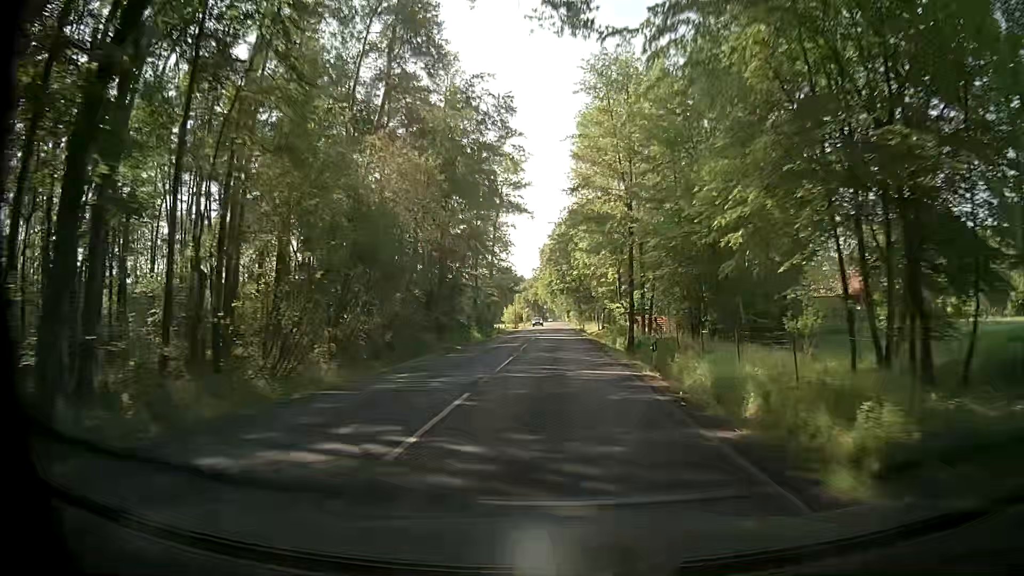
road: secondary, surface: asphalt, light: Day
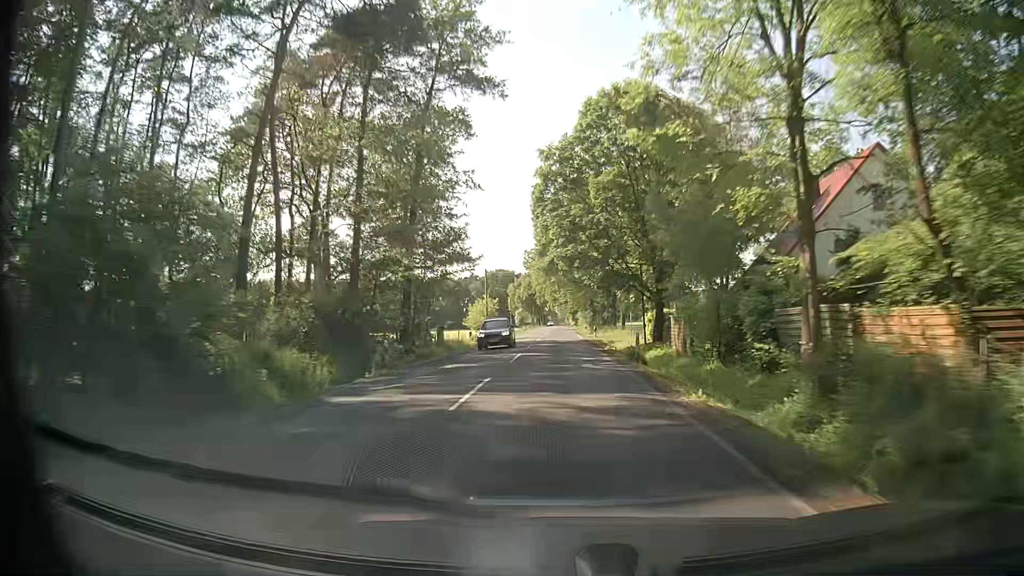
(-0.2, +44.8) m; -1°
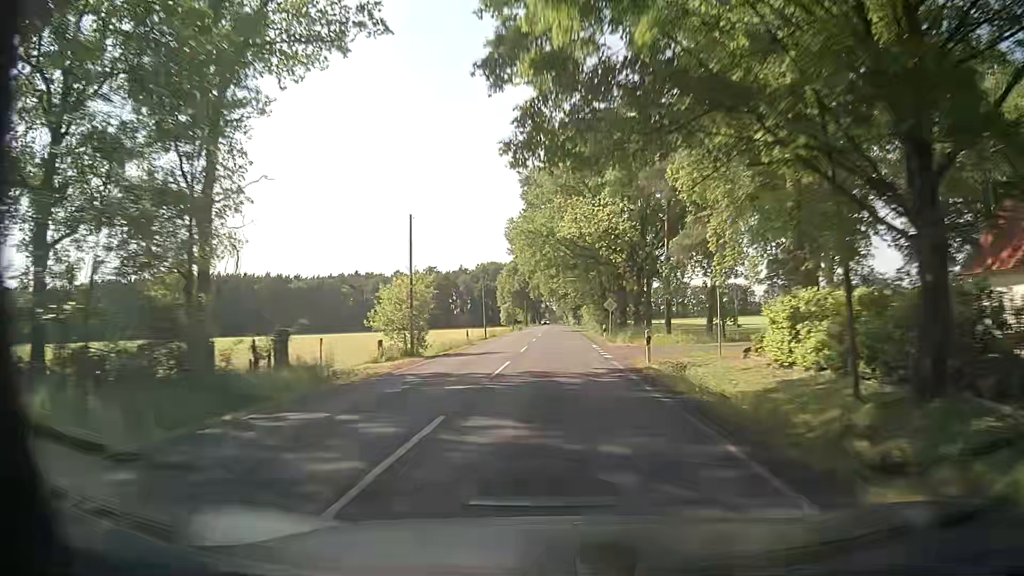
(+0.2, +31.0) m; +1°
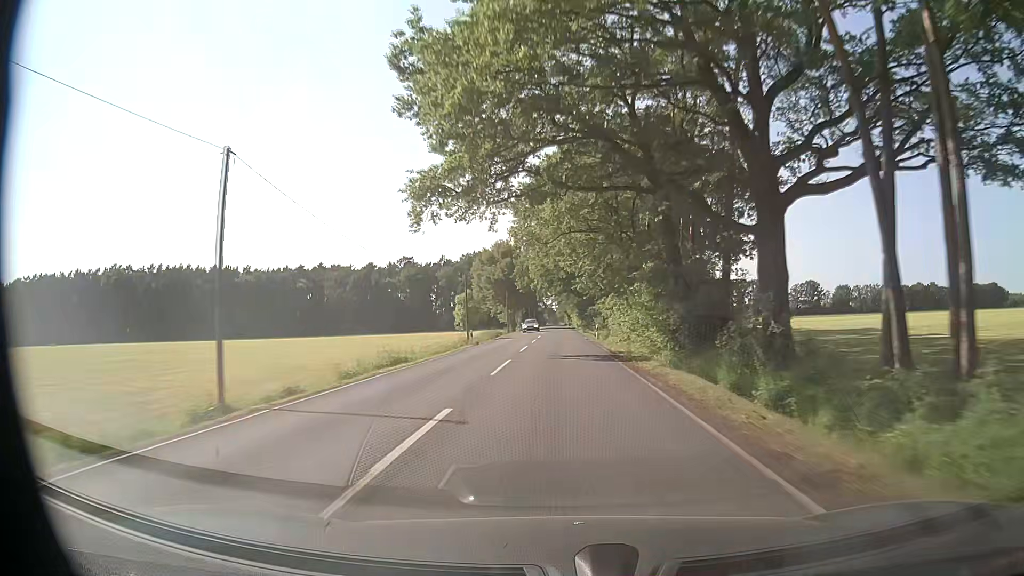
(-0.4, +47.9) m; -1°
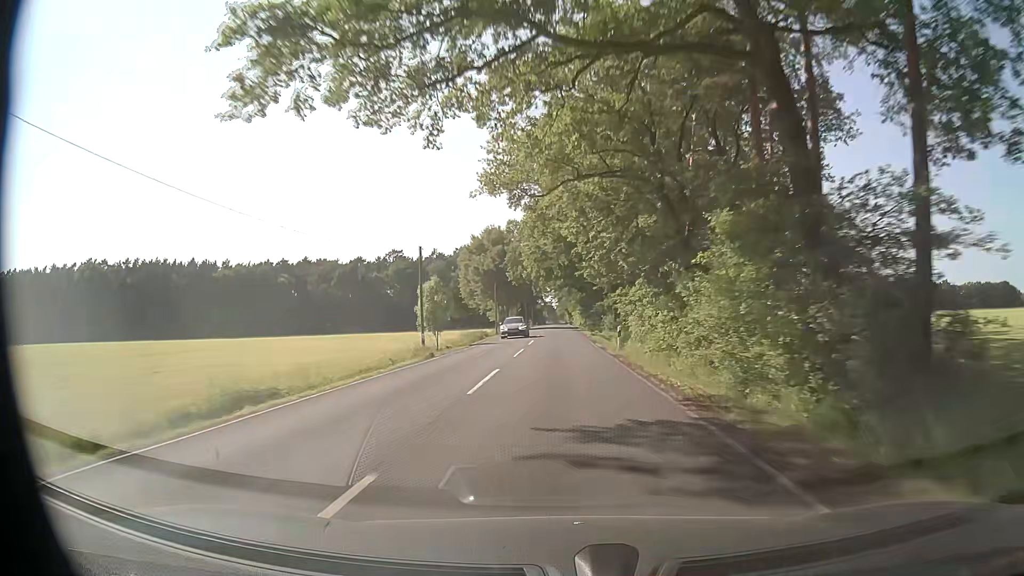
(0.0, +16.2) m; 0°
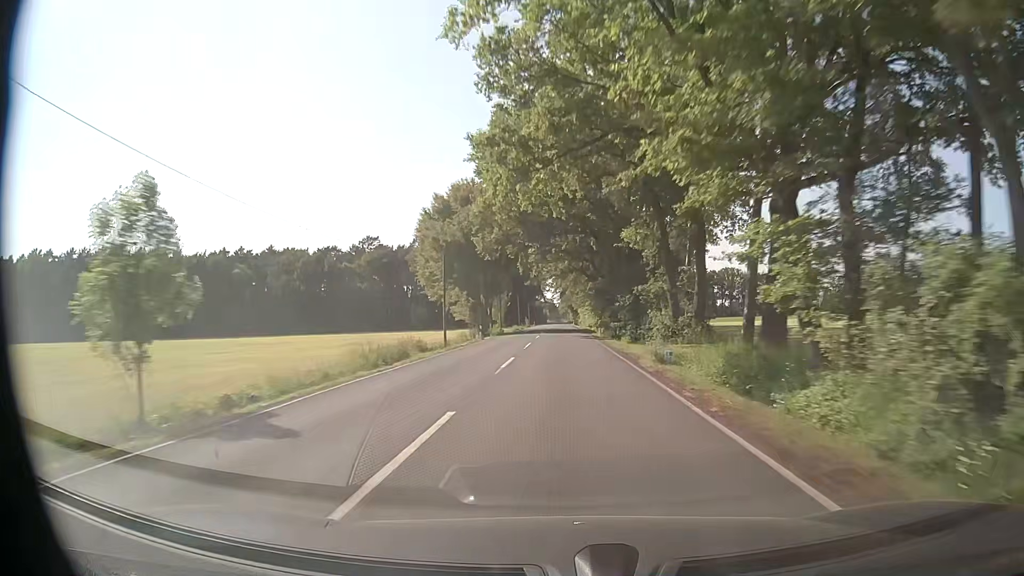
(-0.1, +32.7) m; 0°
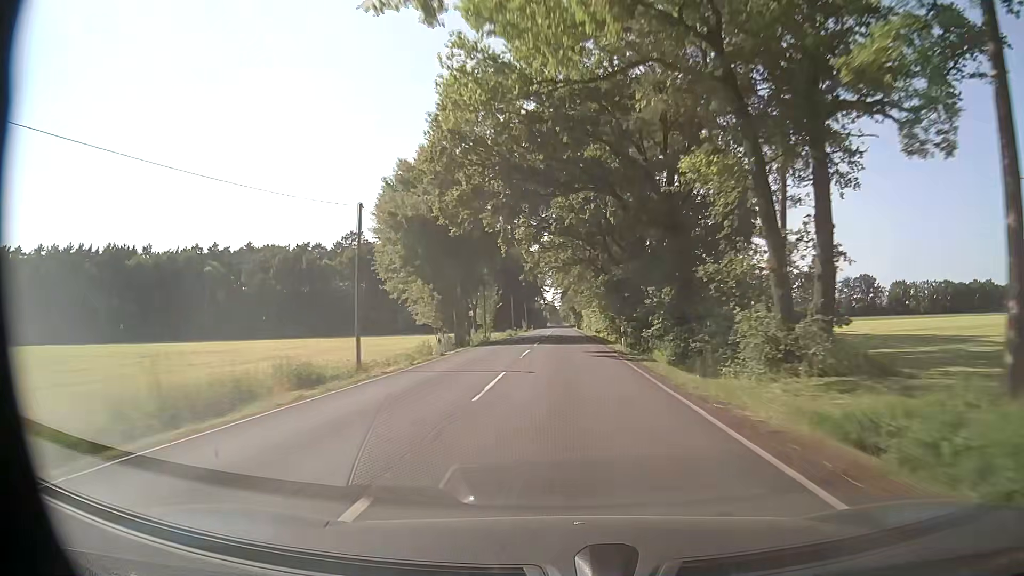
(0.0, +16.5) m; 0°
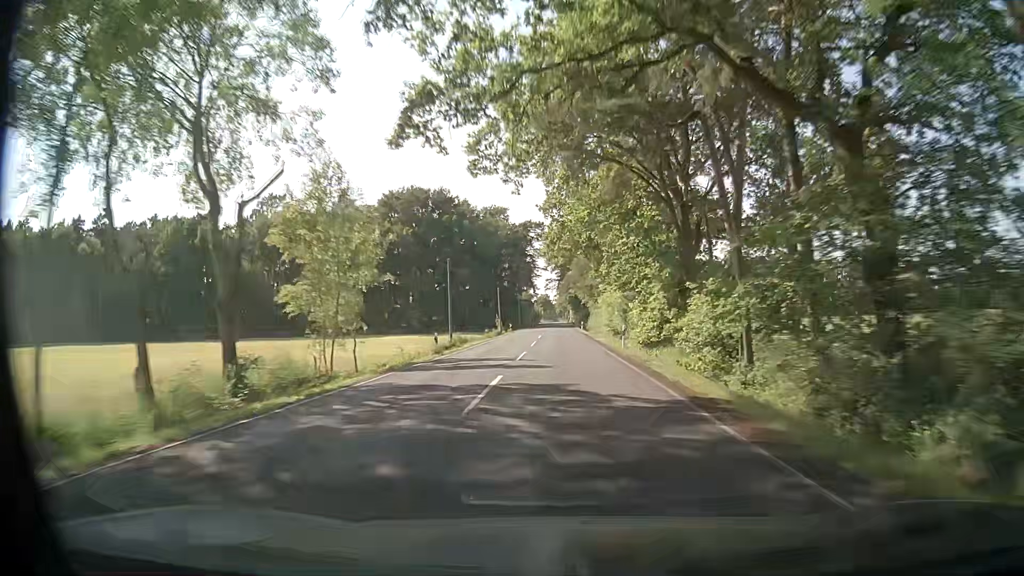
(+0.2, +49.8) m; 0°
(0, +10) (0, +20) (0, +30) (0, +40) (0, +50) (0, +60) (0, +70) (0, +80) (0, +90) (0, +100) m
